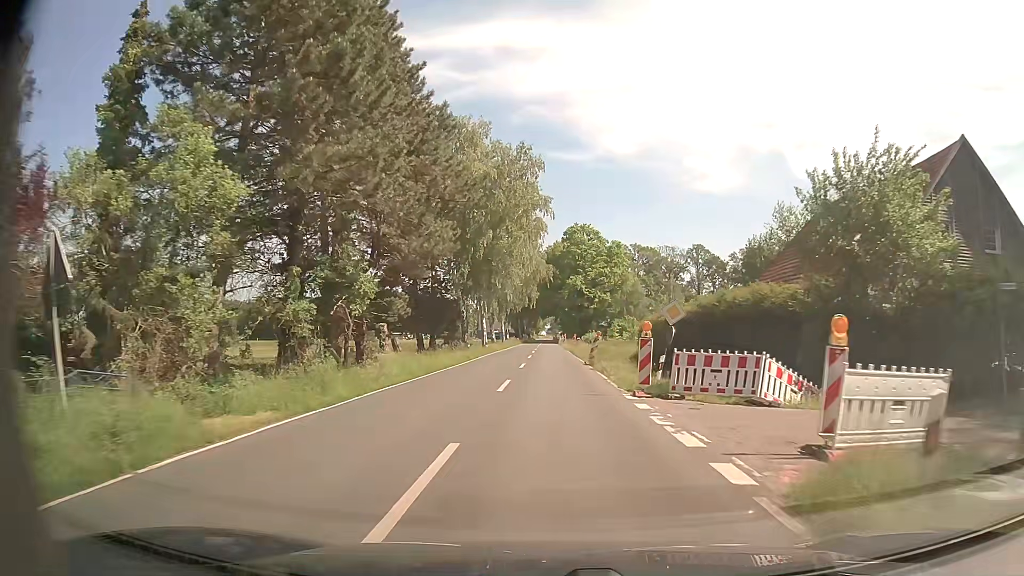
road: secondary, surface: asphalt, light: Day
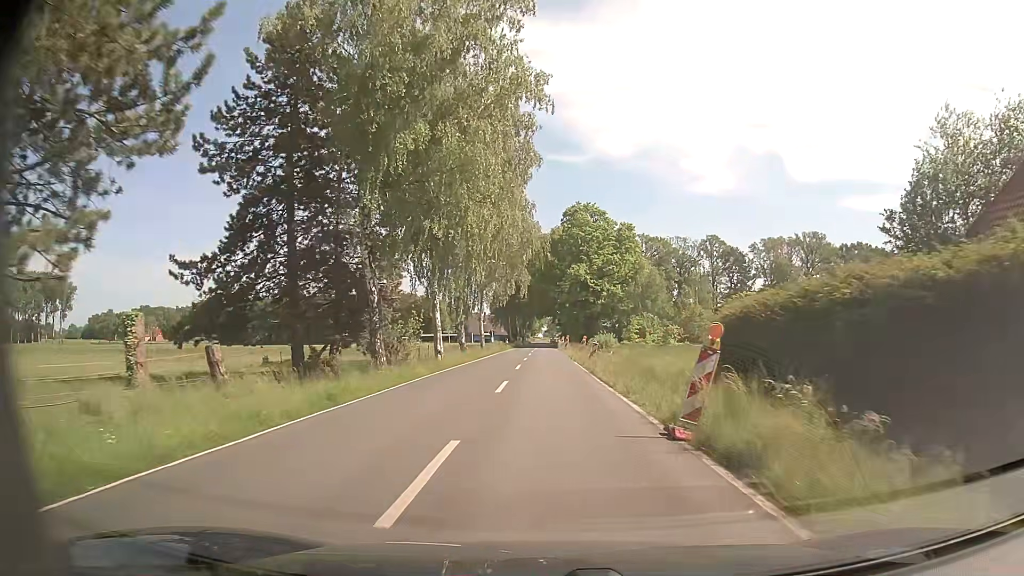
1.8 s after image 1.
(+0.2, +22.9) m; +1°
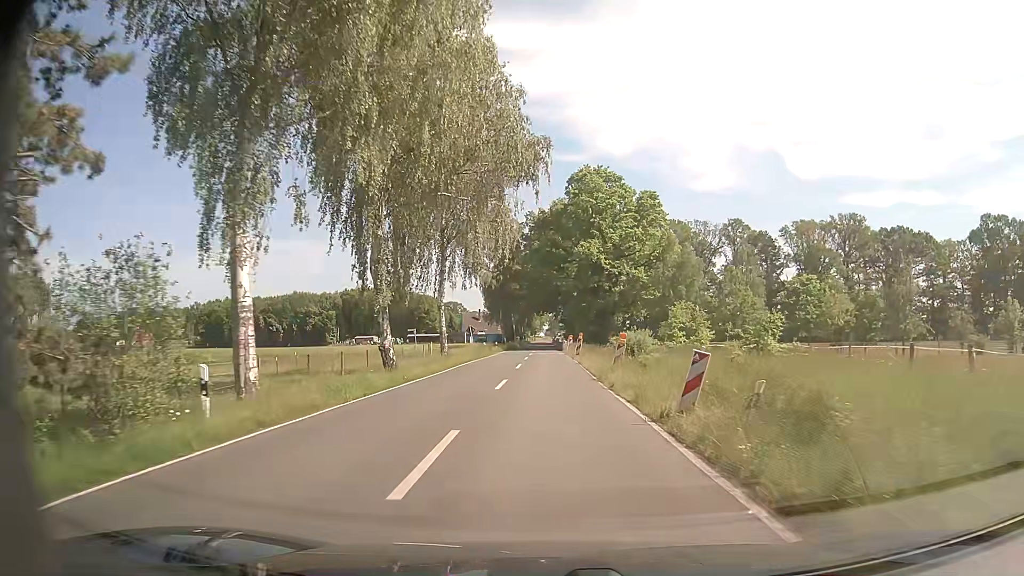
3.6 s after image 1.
(0.0, +22.9) m; 0°
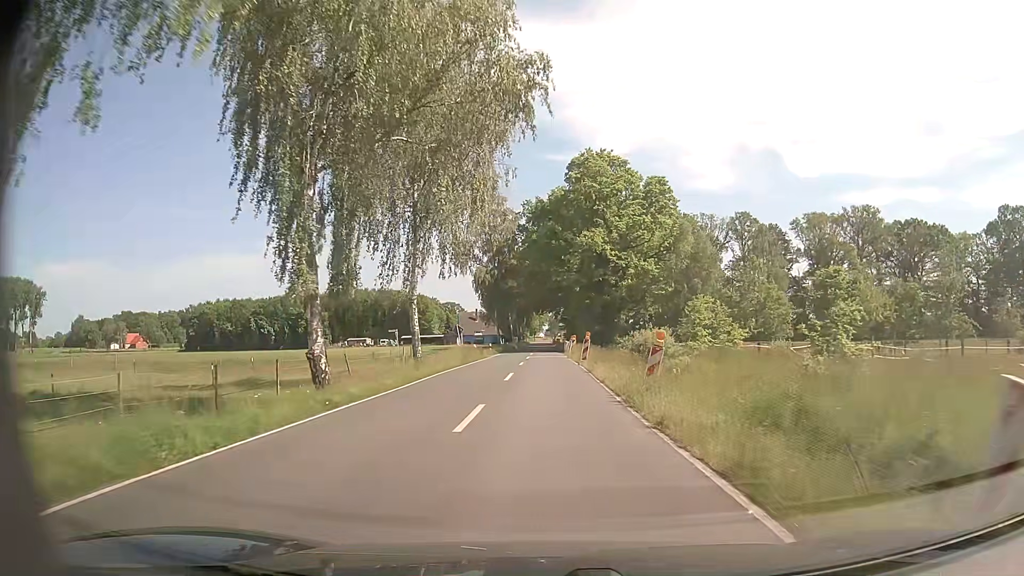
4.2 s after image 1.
(+0.1, +7.6) m; +1°
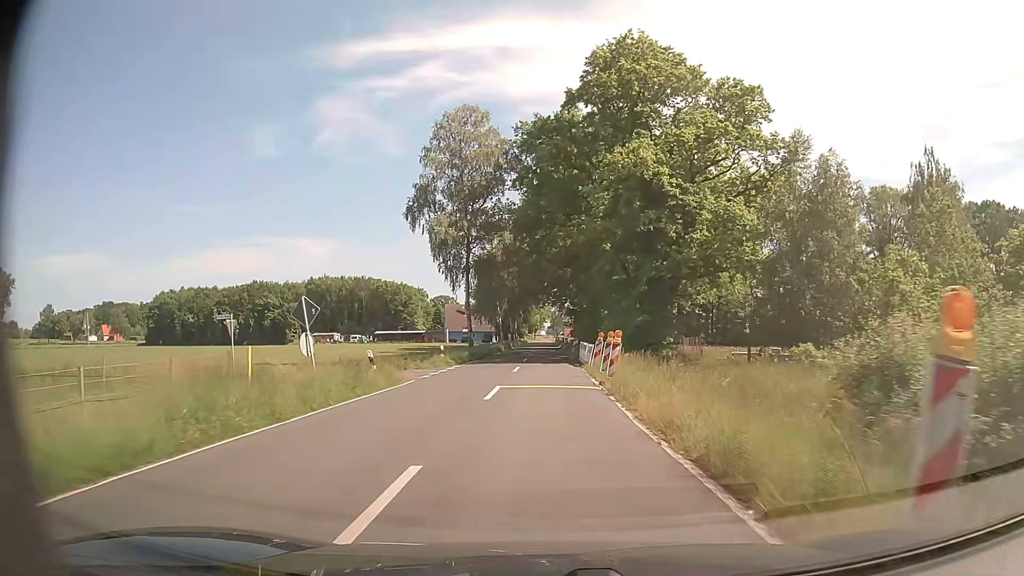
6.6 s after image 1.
(-0.5, +30.4) m; -1°
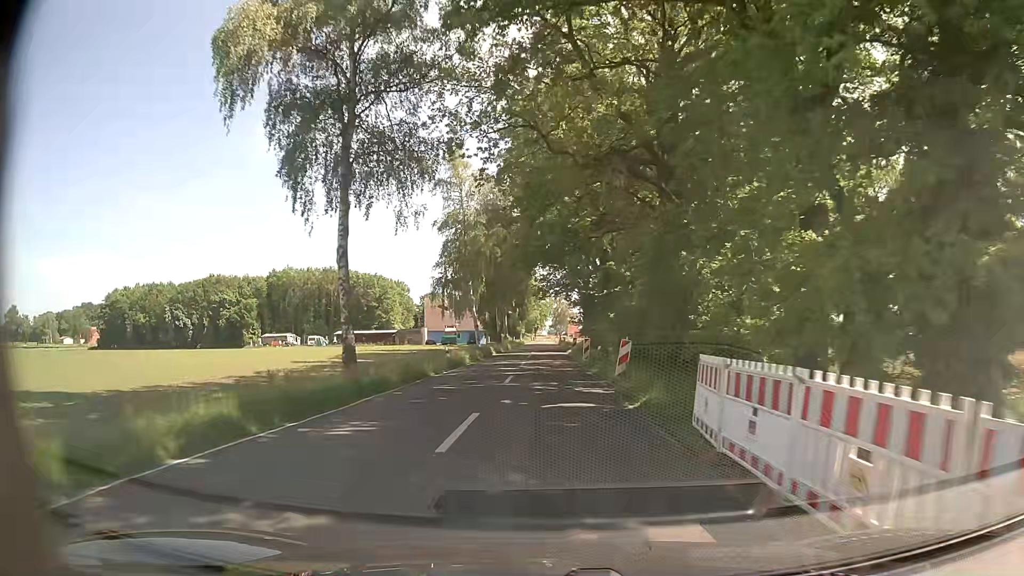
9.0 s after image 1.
(-0.1, +30.5) m; 0°
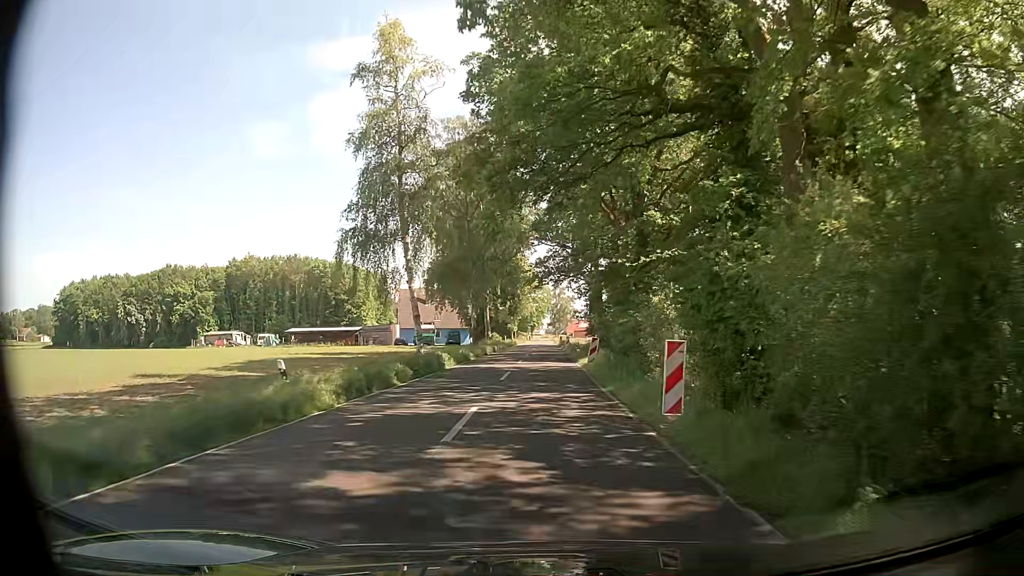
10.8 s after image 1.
(0.0, +22.9) m; -1°
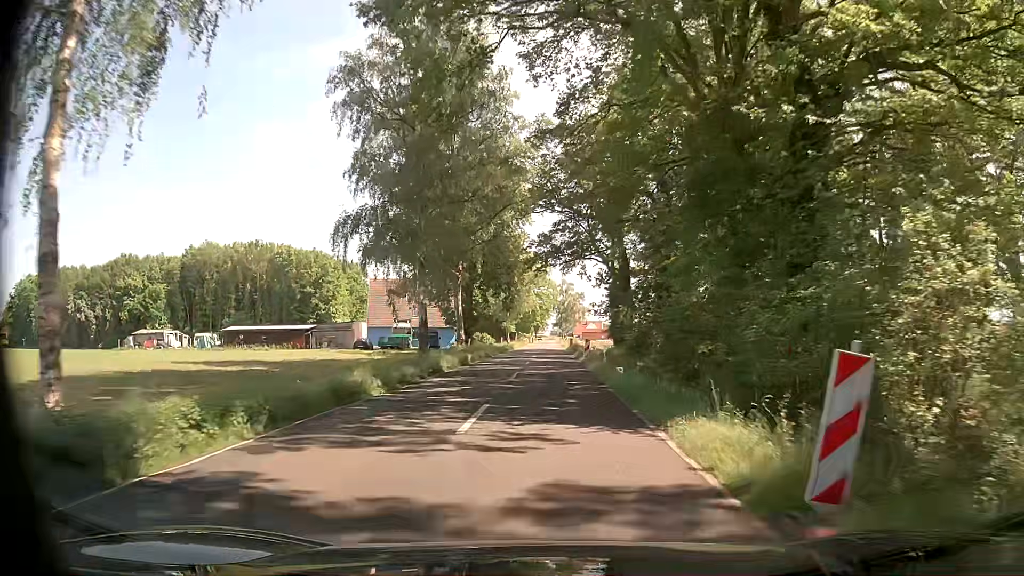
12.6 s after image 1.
(+0.3, +22.9) m; 0°
(0, +10) (0, +20) (+1, +30) (+1, +40) (+1, +50) (+1, +60) (+1, +70) (+2, +80) (+2, +90) (+2, +100) m
